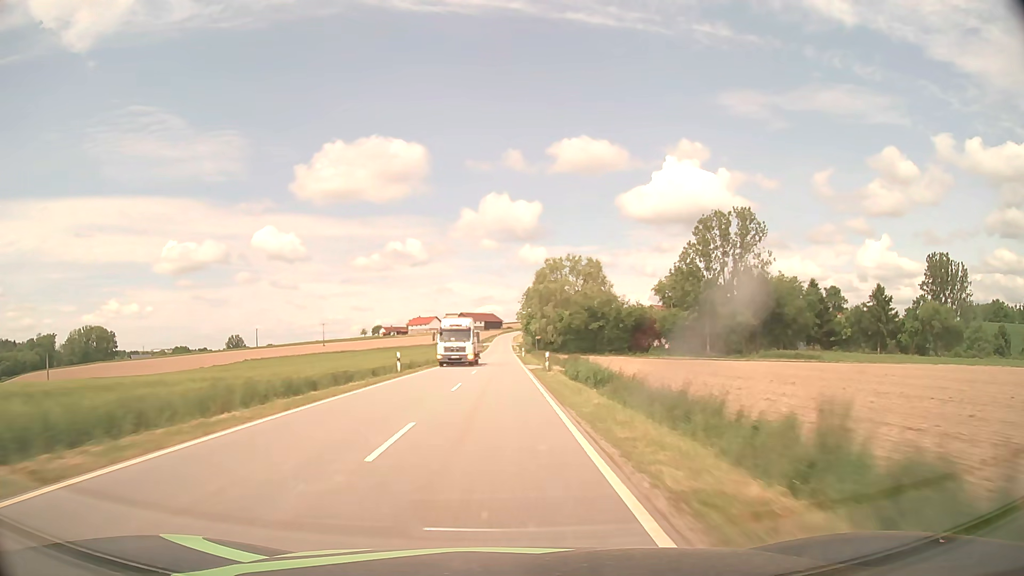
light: Day
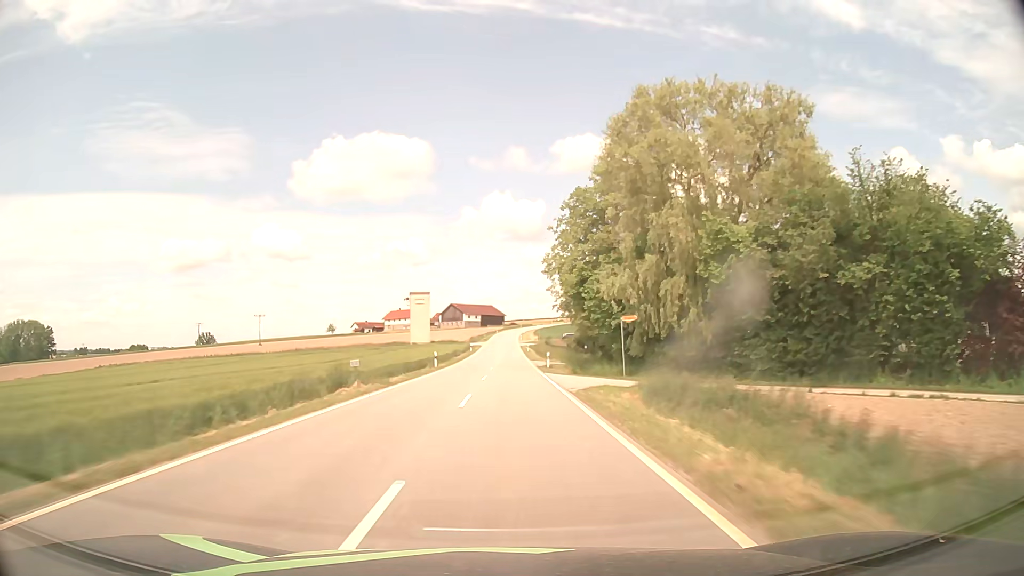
(-0.4, +78.2) m; 0°
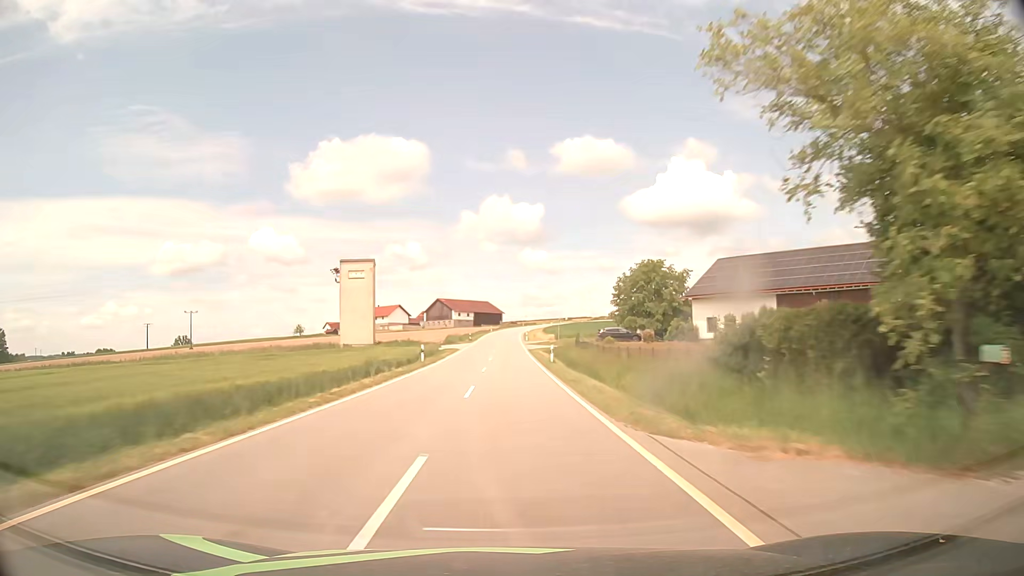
(+0.2, +47.2) m; +1°
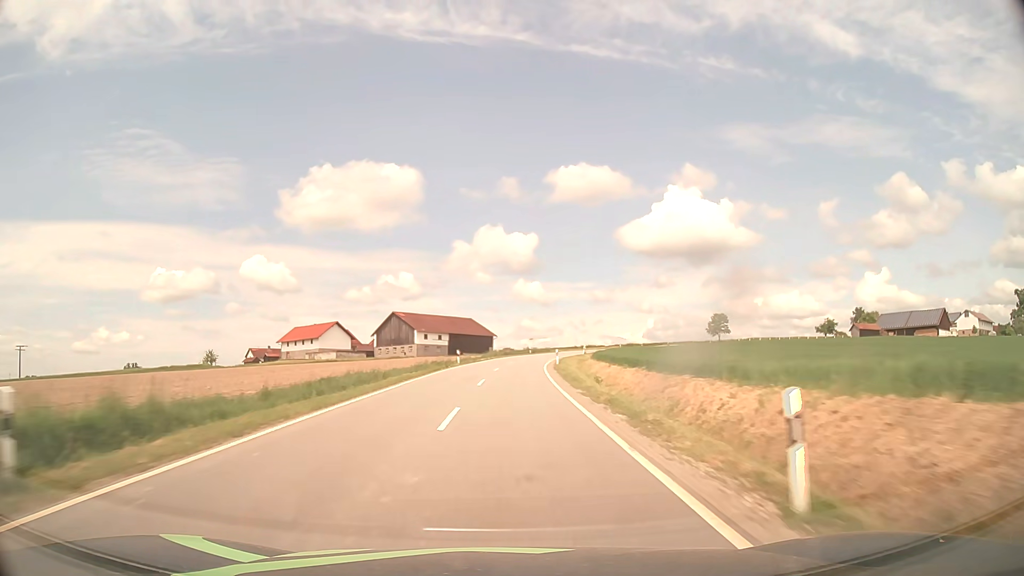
(-0.5, +78.5) m; 0°
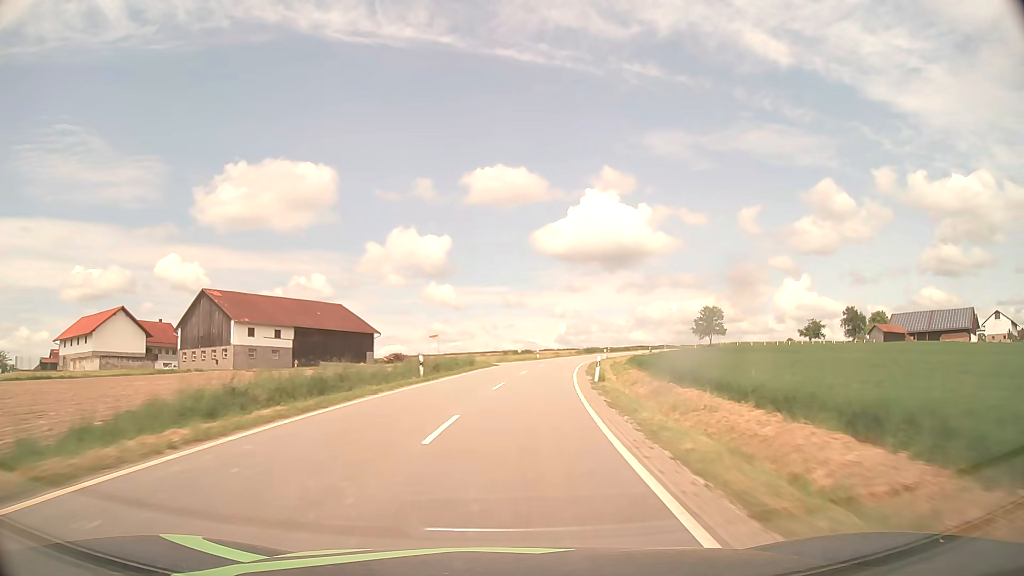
(+2.9, +62.2) m; +7°
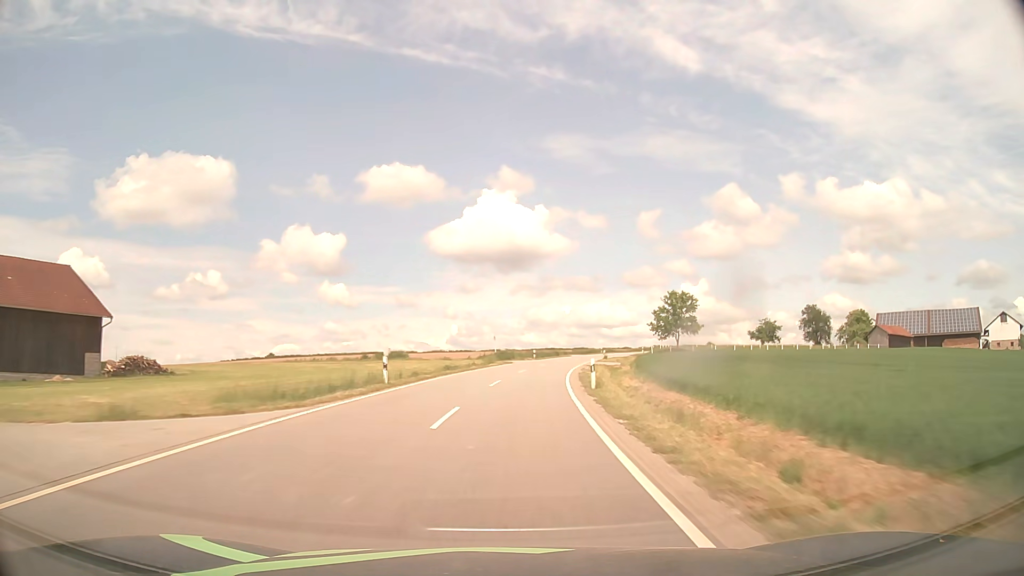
(+3.8, +46.8) m; +9°
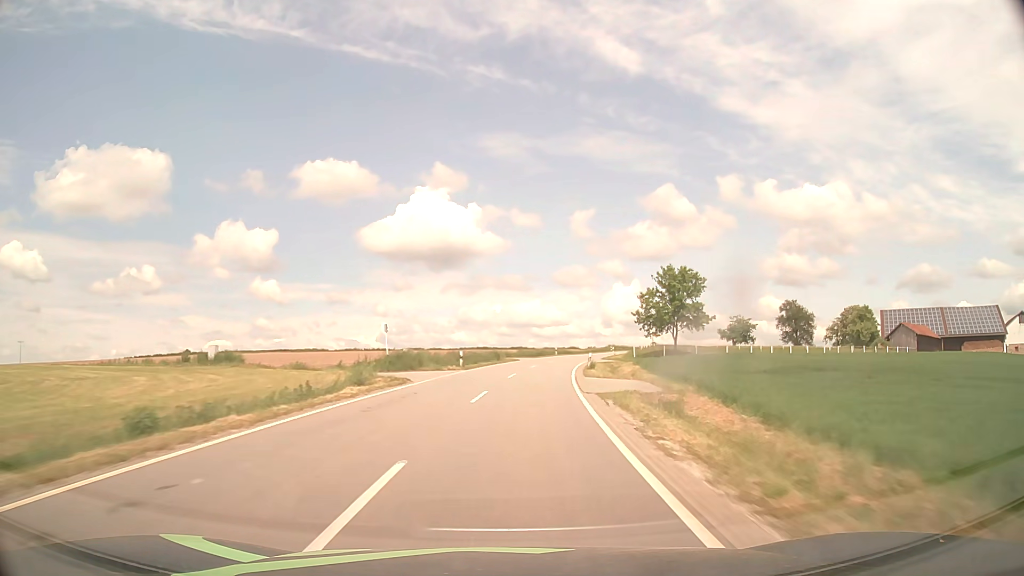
(+1.6, +31.4) m; +6°
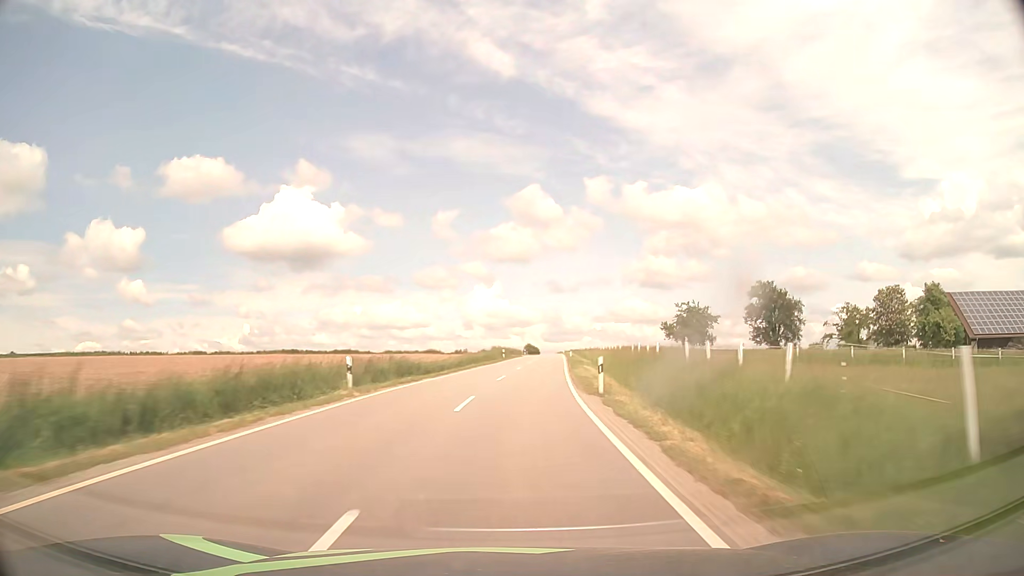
(+6.7, +62.6) m; +12°
(0, +10) (+1, +20) (+1, +30) (+2, +40) (+3, +50) (+4, +60) (+5, +70) (+6, +80) (+7, +90) (+8, +100) m
